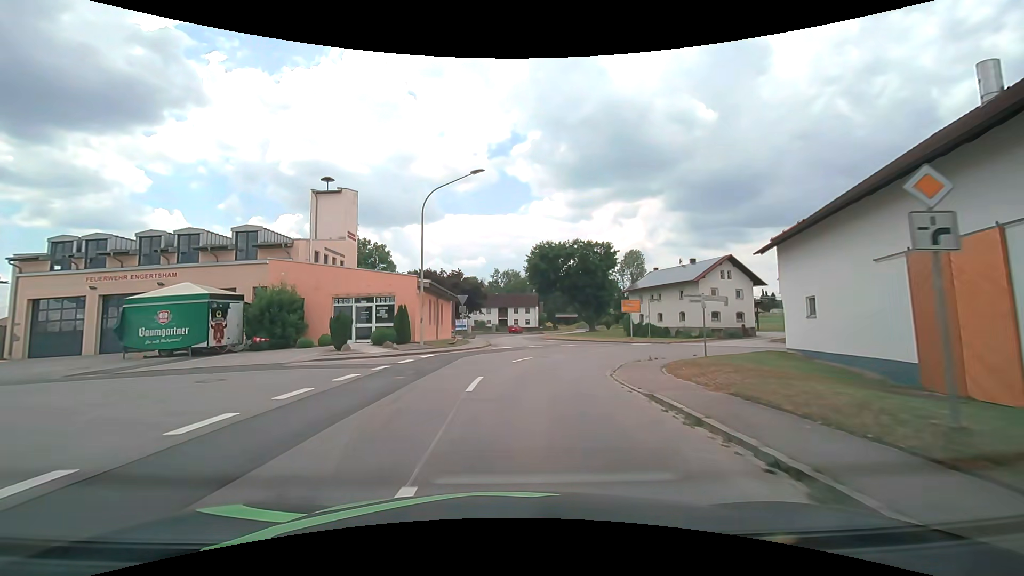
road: tertiary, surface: asphalt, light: Day
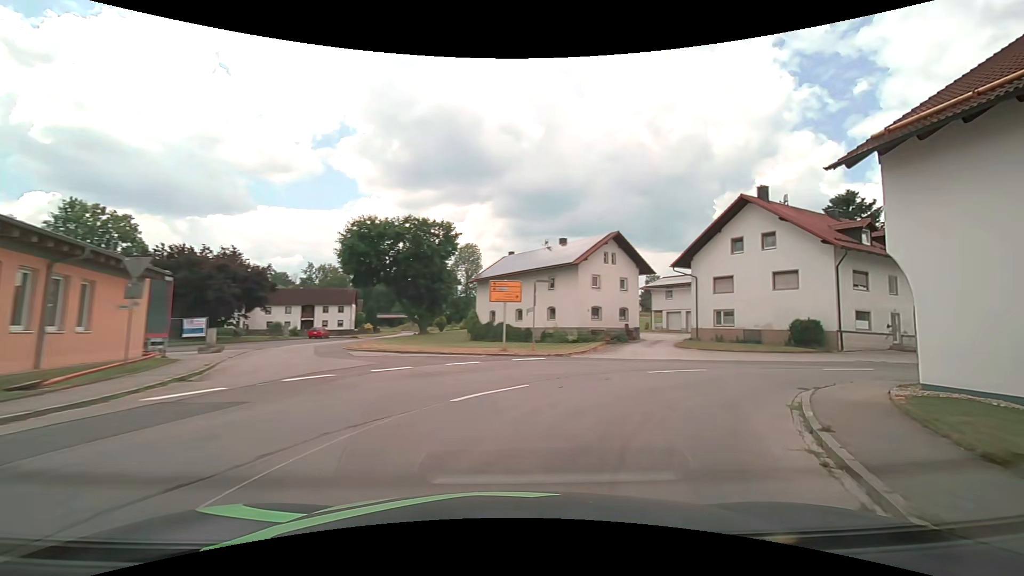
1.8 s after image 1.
(+1.6, +18.2) m; +19°
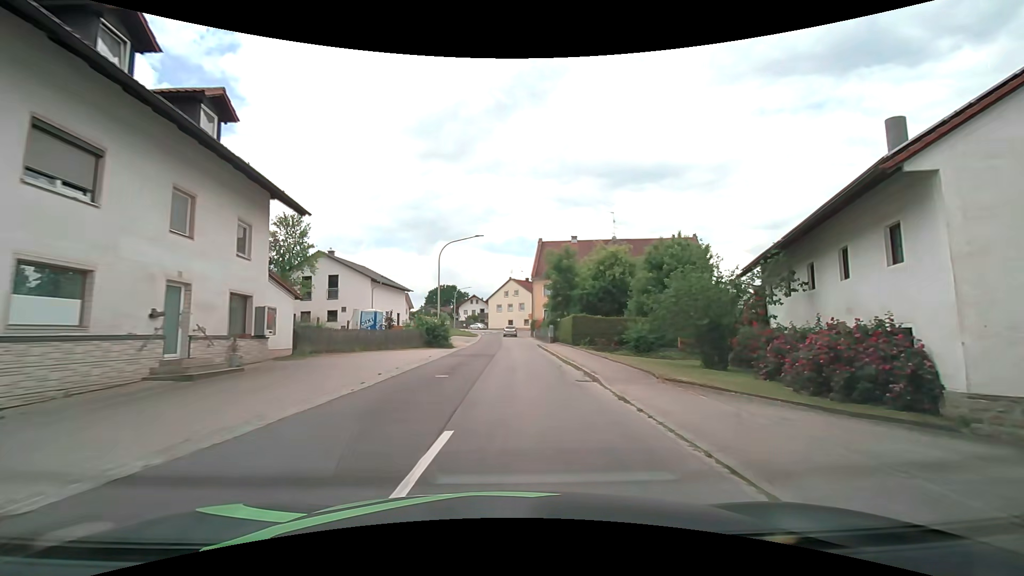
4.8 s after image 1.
(+16.4, +21.3) m; +68°
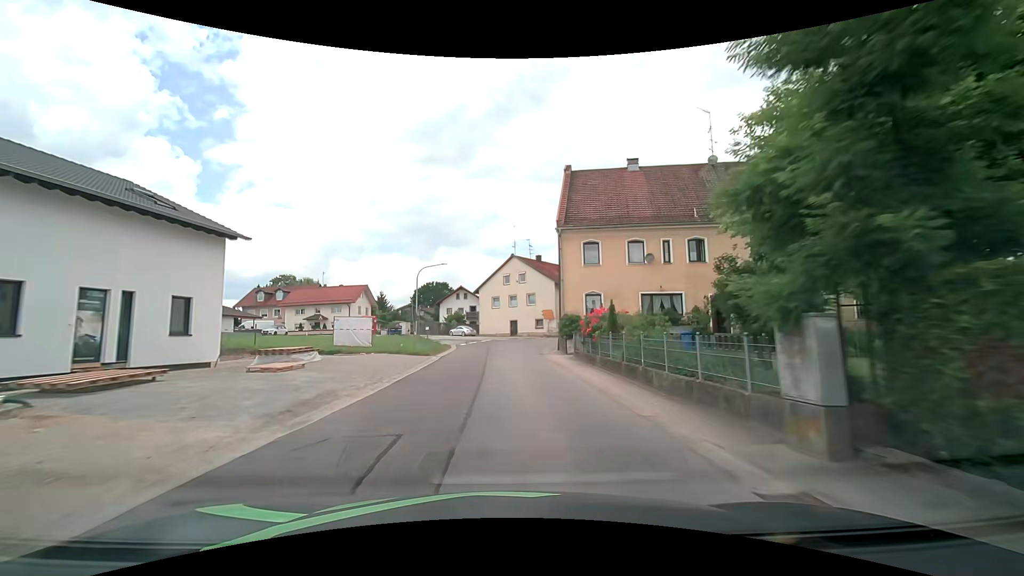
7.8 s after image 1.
(+0.2, +36.2) m; 0°
(0, +10) (0, +20) (0, +30) (+1, +40) (+4, +49) (+10, +58) (+17, +65) (+24, +72) (+32, +78) (+39, +85) m
